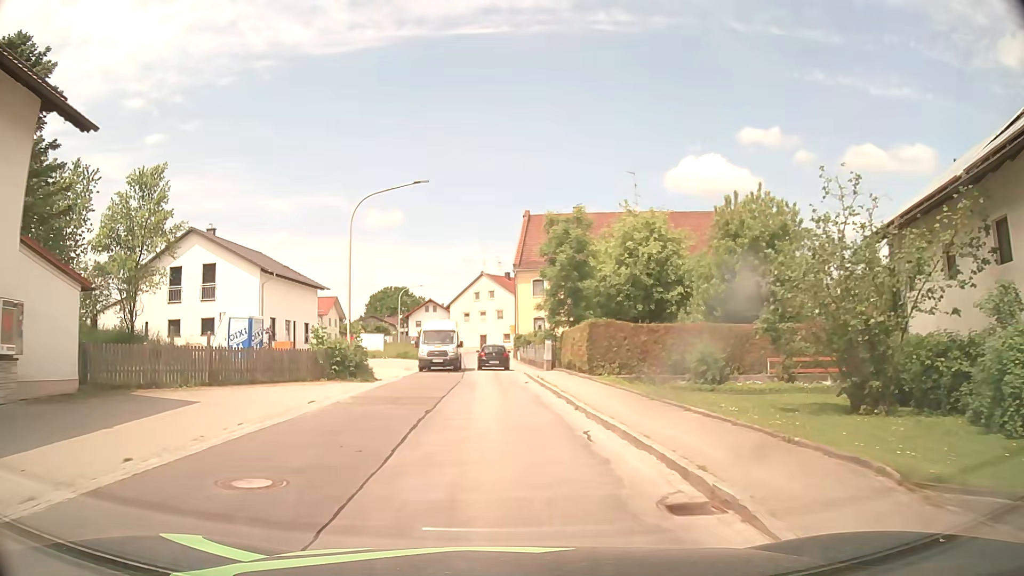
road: tertiary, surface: asphalt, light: Day
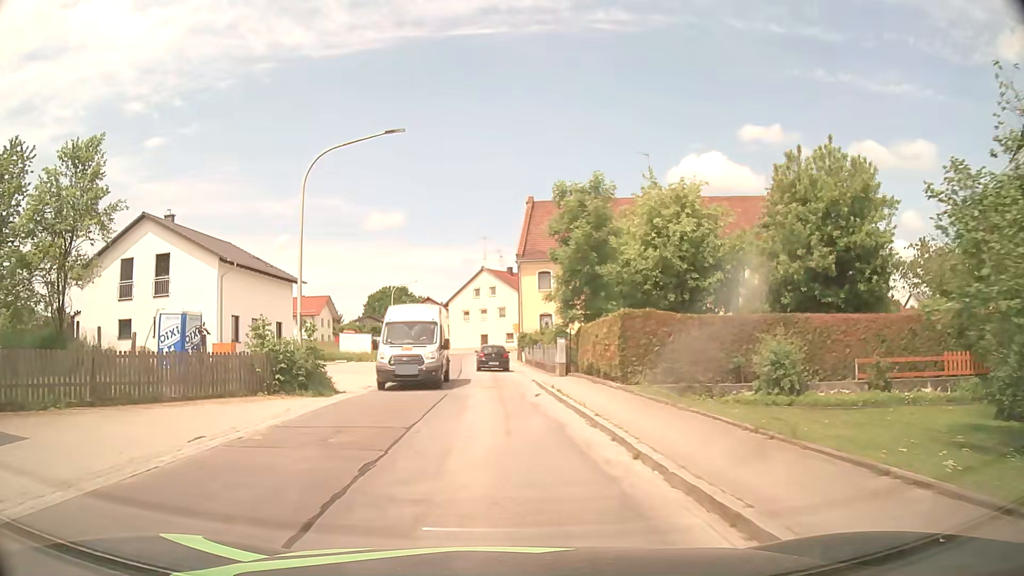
(0.0, +6.5) m; 0°
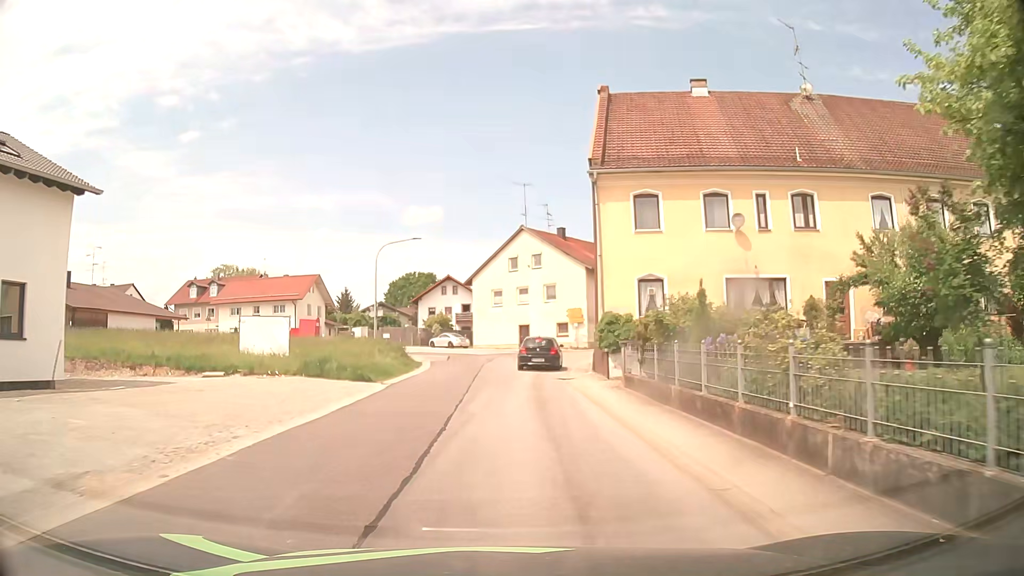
(-0.9, +27.0) m; -3°
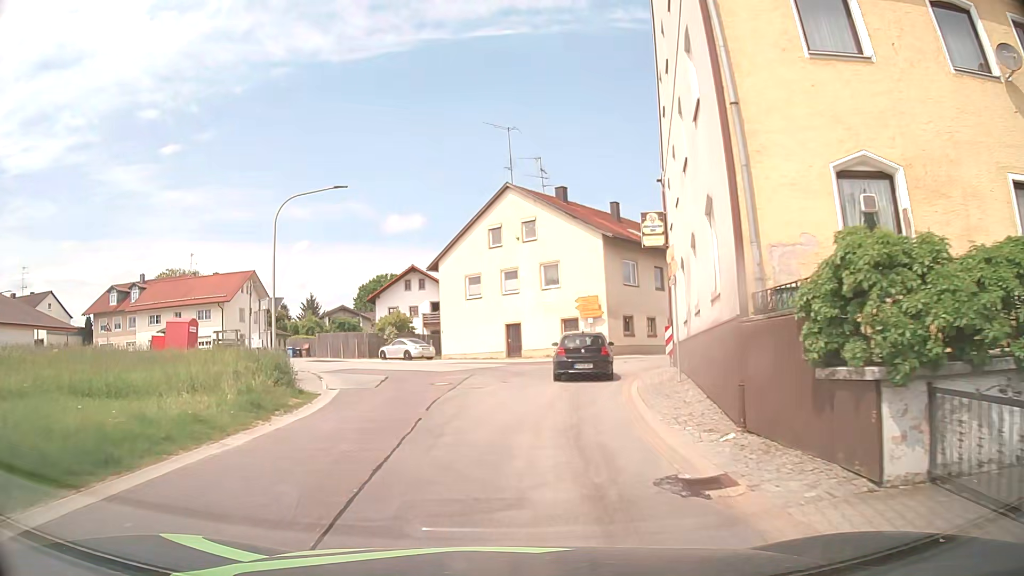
(+0.1, +16.9) m; +1°
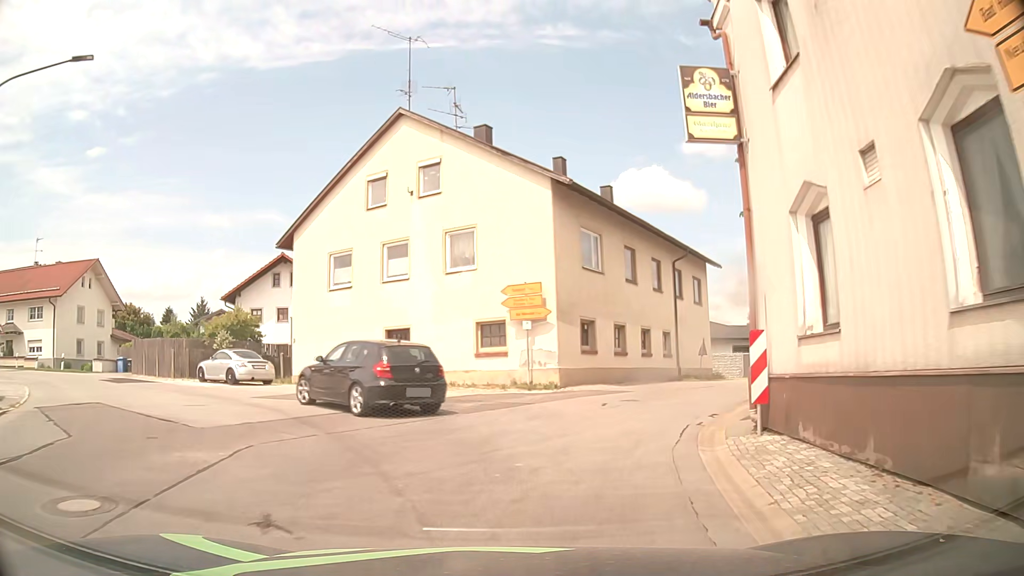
(+0.7, +14.8) m; +8°
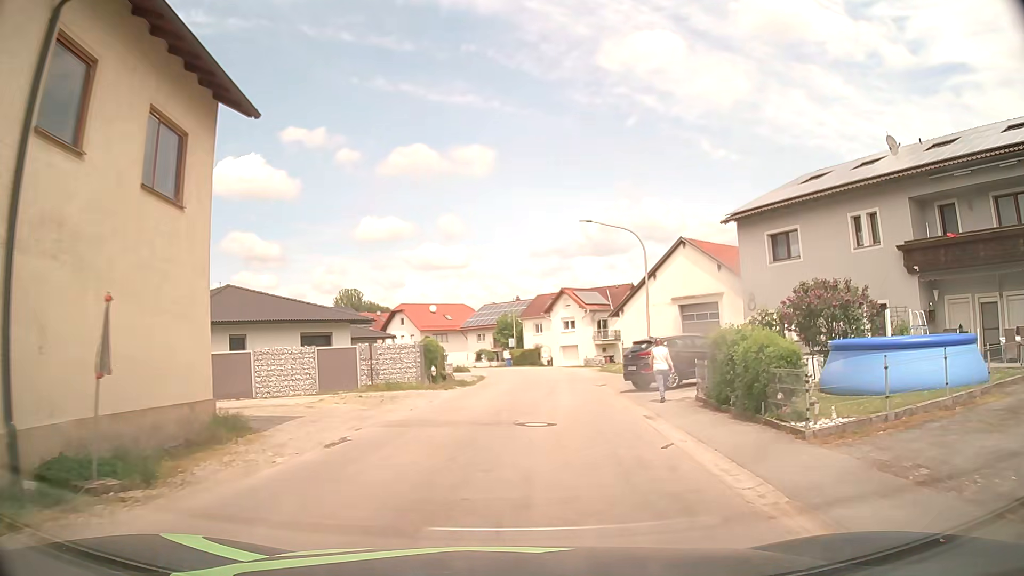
(+7.1, +23.9) m; +35°
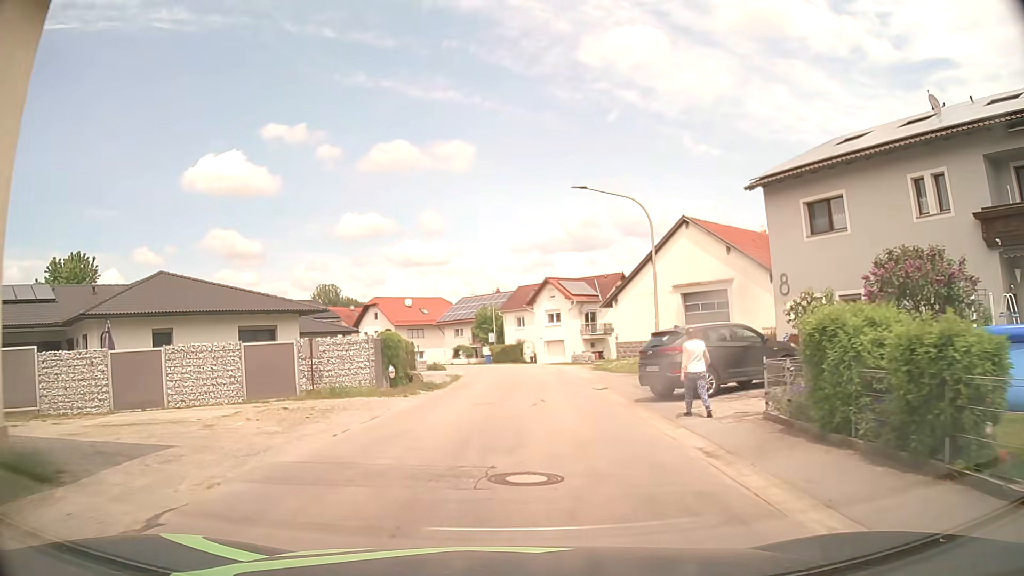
(+0.1, +5.7) m; +2°
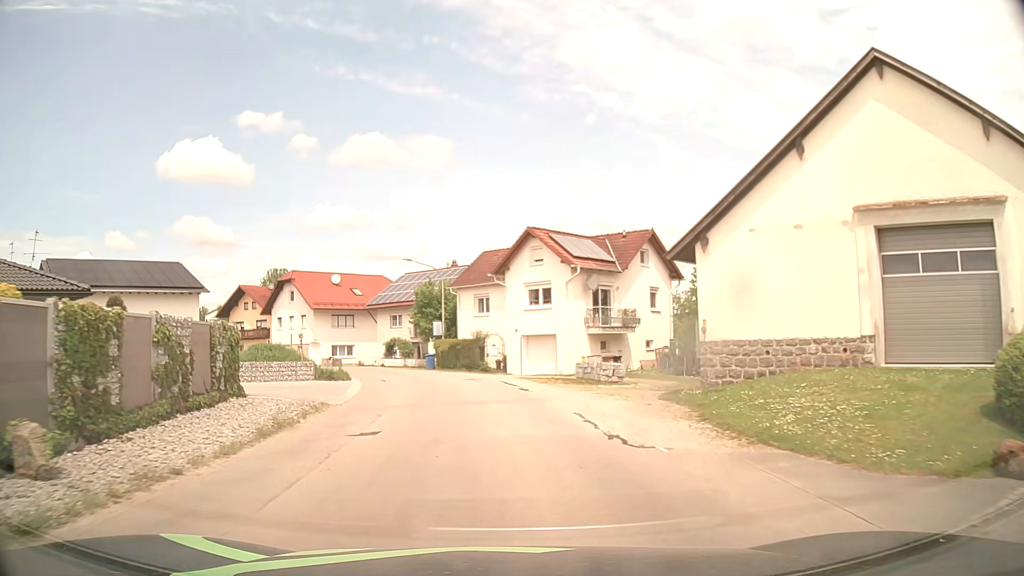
(+0.6, +25.0) m; +2°
(0, +10) (-1, +20) (-2, +30) (-5, +39) (-9, +49) (-14, +57) (-21, +65) (-28, +71) (-36, +77) (-45, +82) m
